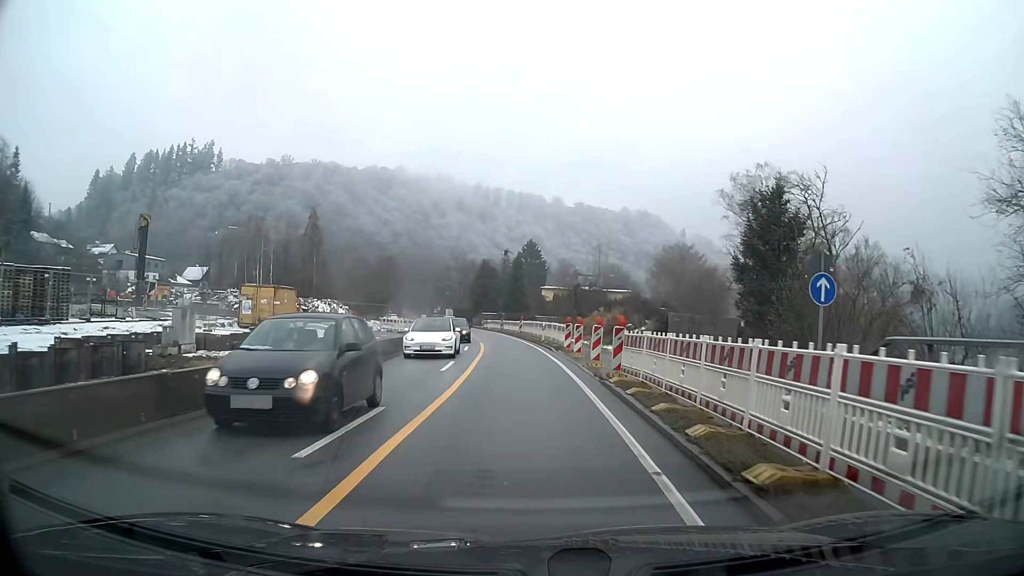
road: primary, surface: asphalt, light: Day
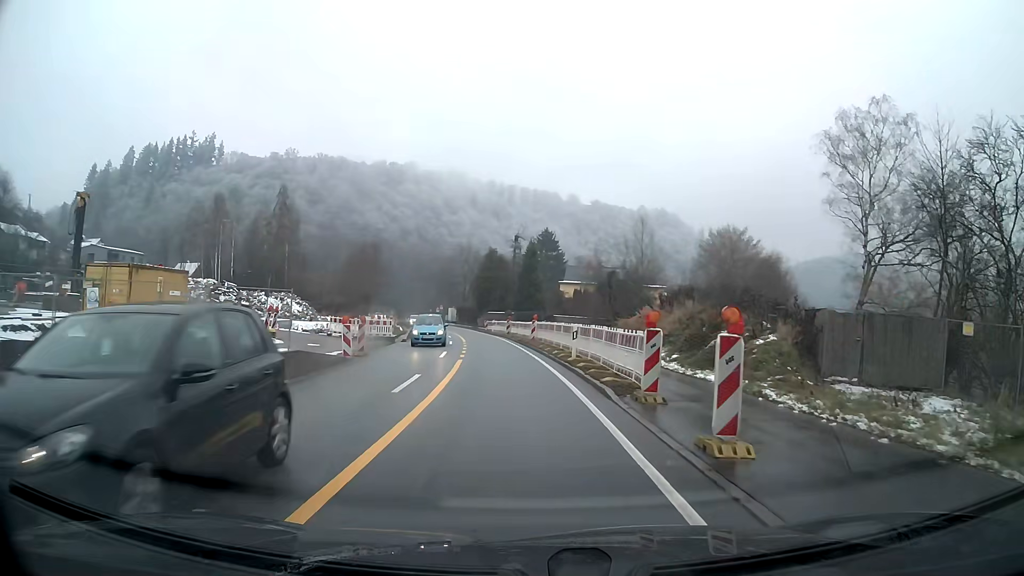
(-0.2, +17.8) m; -1°
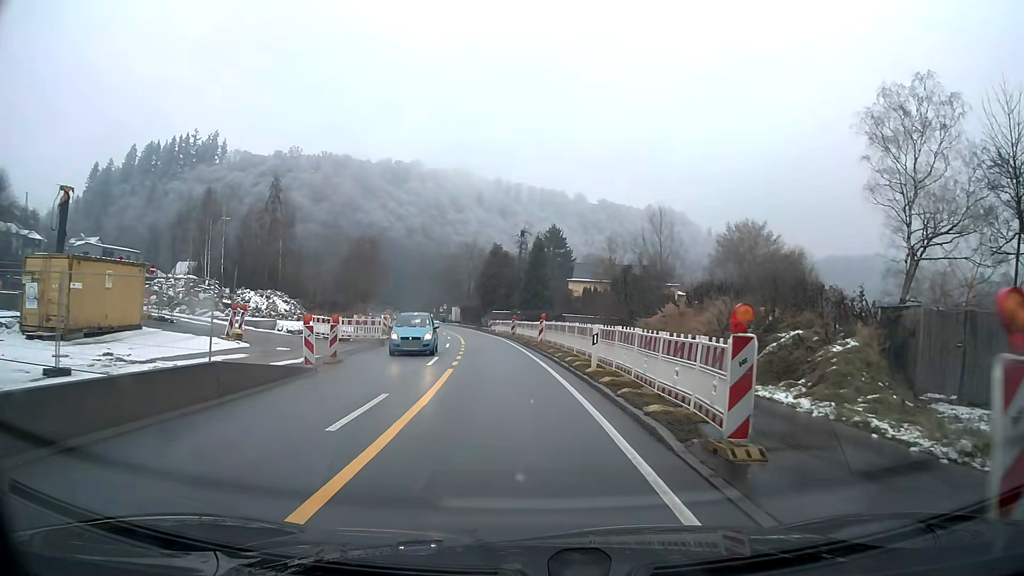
(0.0, +4.4) m; -1°
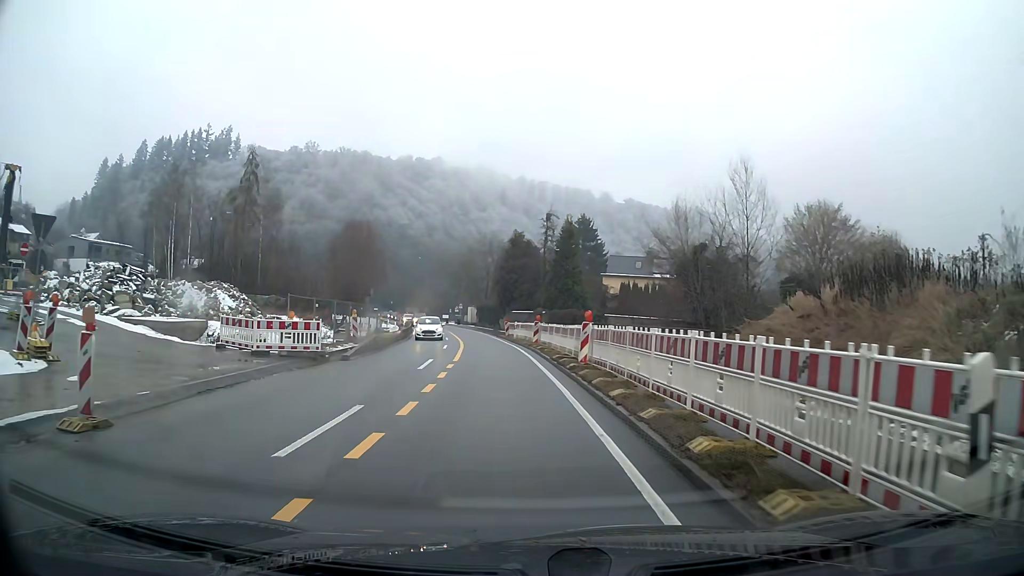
(-0.3, +13.4) m; -2°
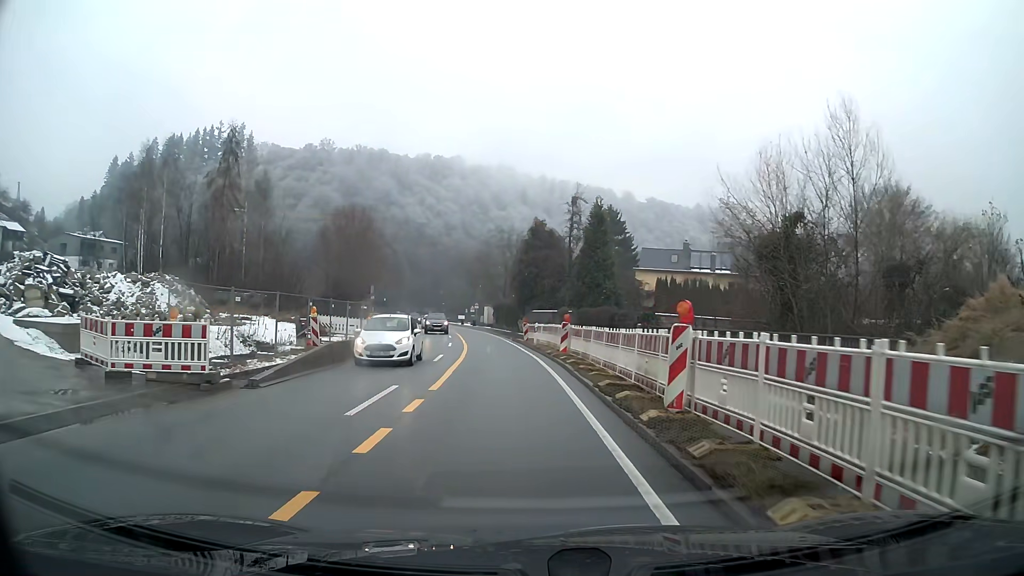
(-0.1, +9.0) m; -2°
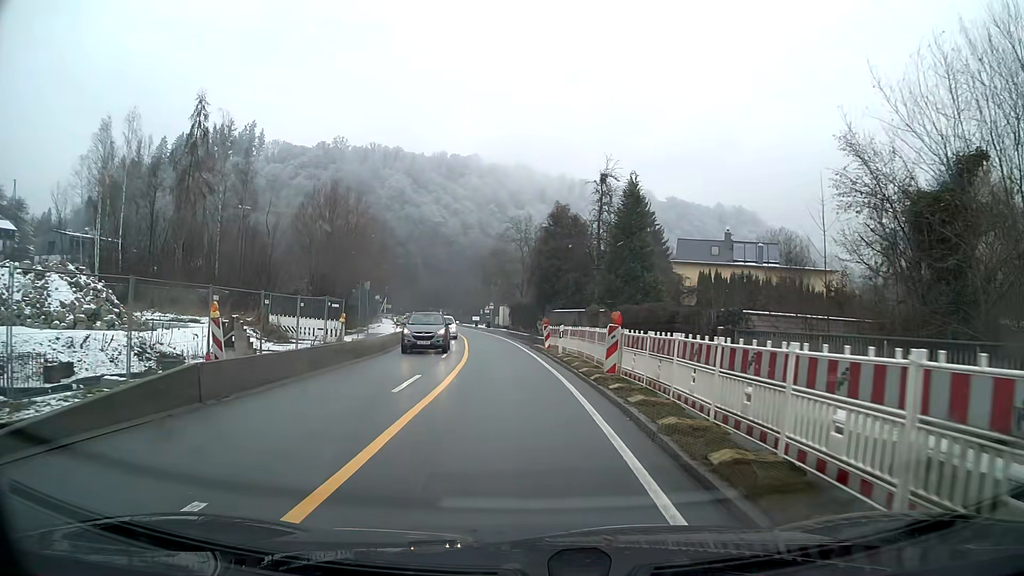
(-0.1, +9.0) m; -2°
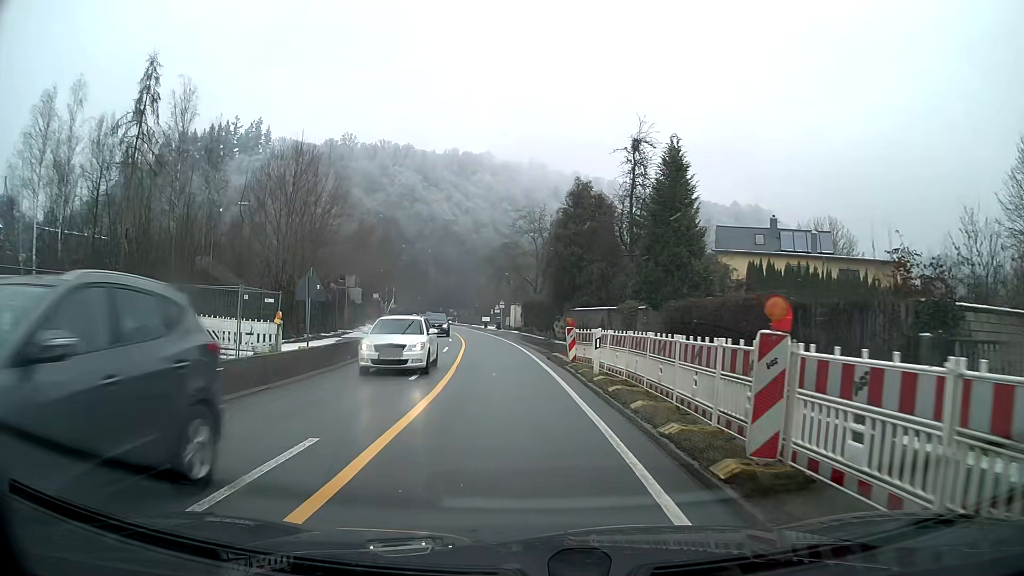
(-0.1, +9.0) m; -1°
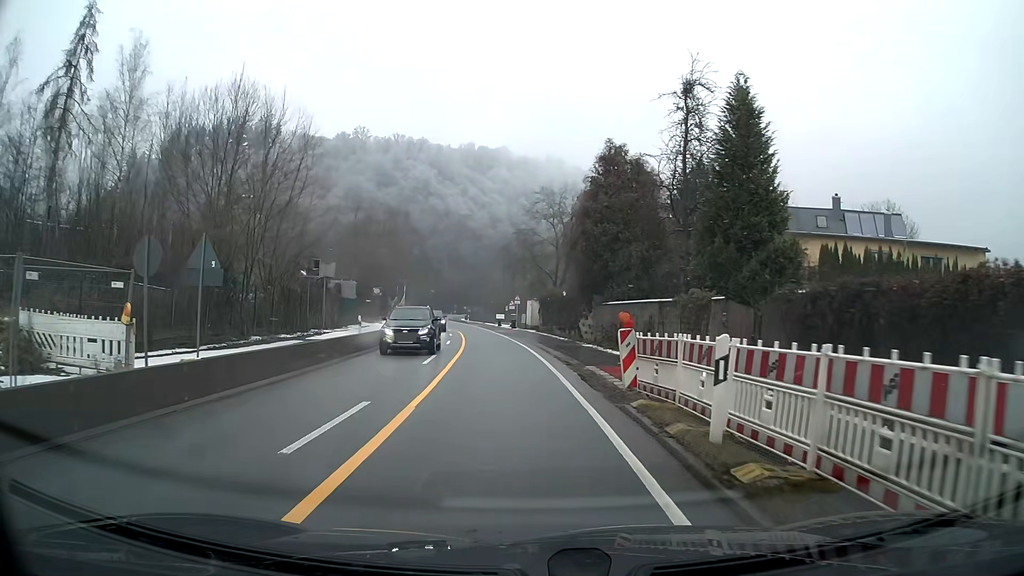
(-0.1, +9.0) m; -1°
